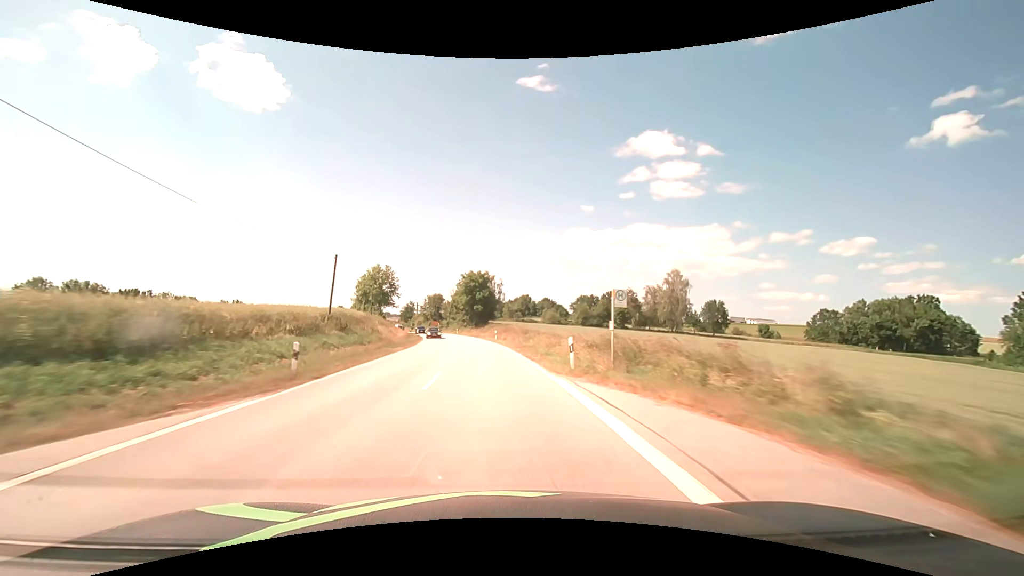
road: secondary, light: Day
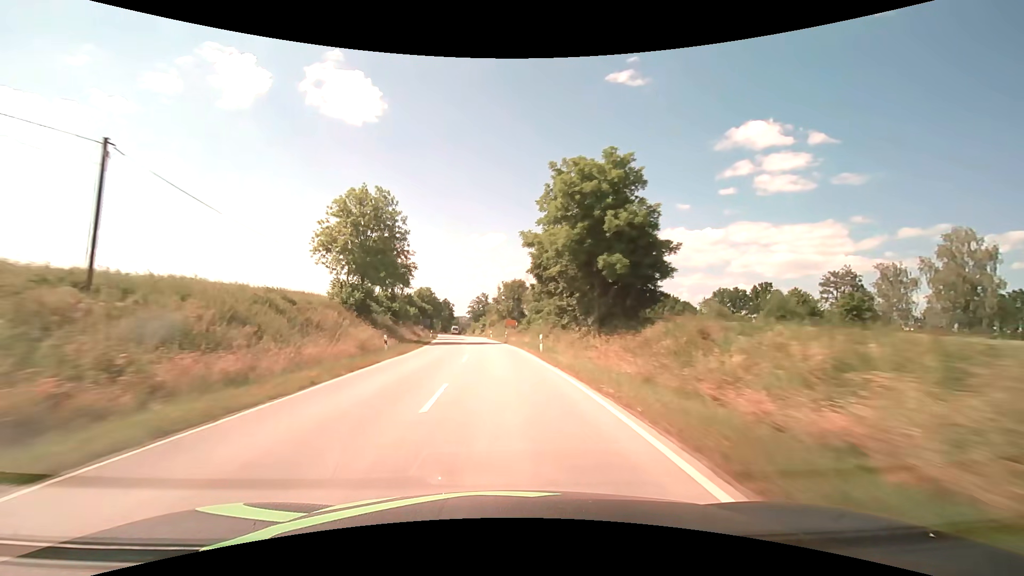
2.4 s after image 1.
(-5.9, +62.7) m; -11°
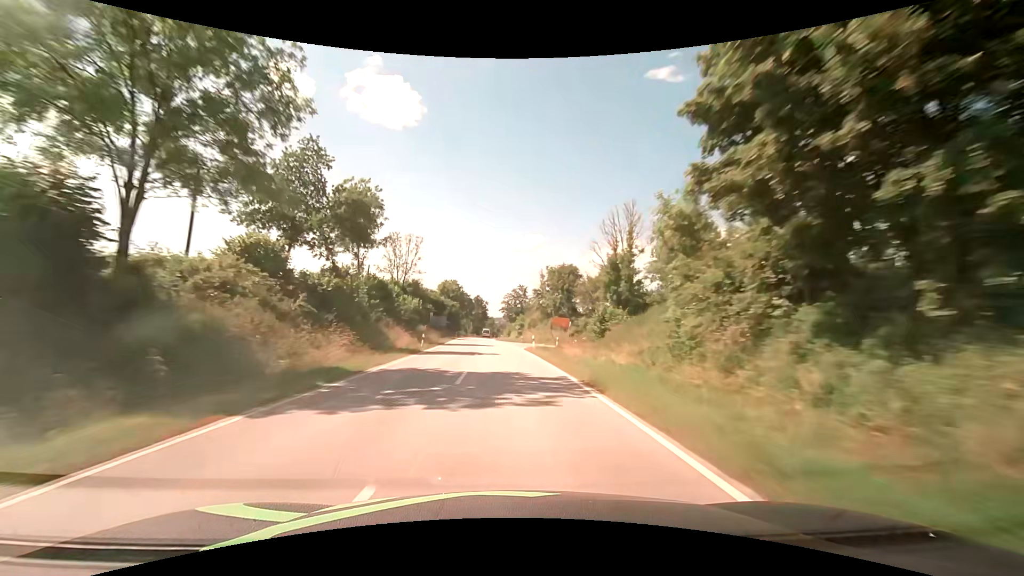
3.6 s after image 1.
(-1.3, +31.6) m; -5°
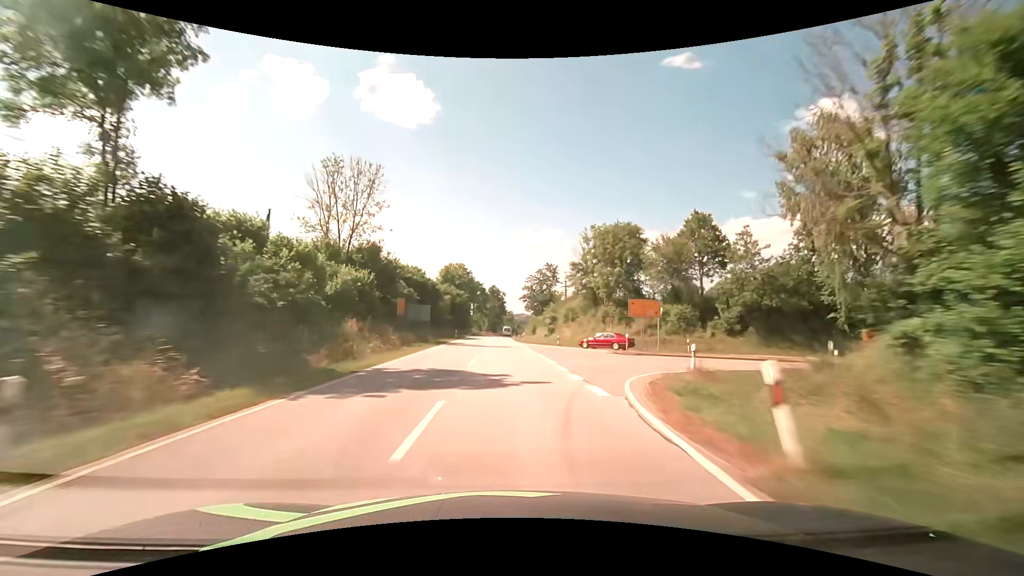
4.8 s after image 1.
(-0.5, +31.1) m; -2°
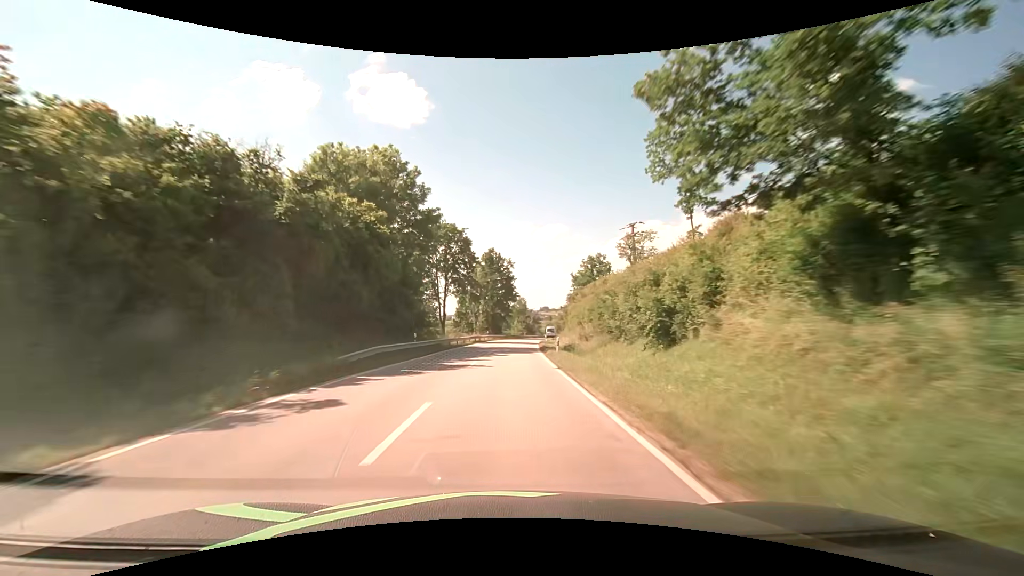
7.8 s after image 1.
(-1.3, +71.5) m; -1°
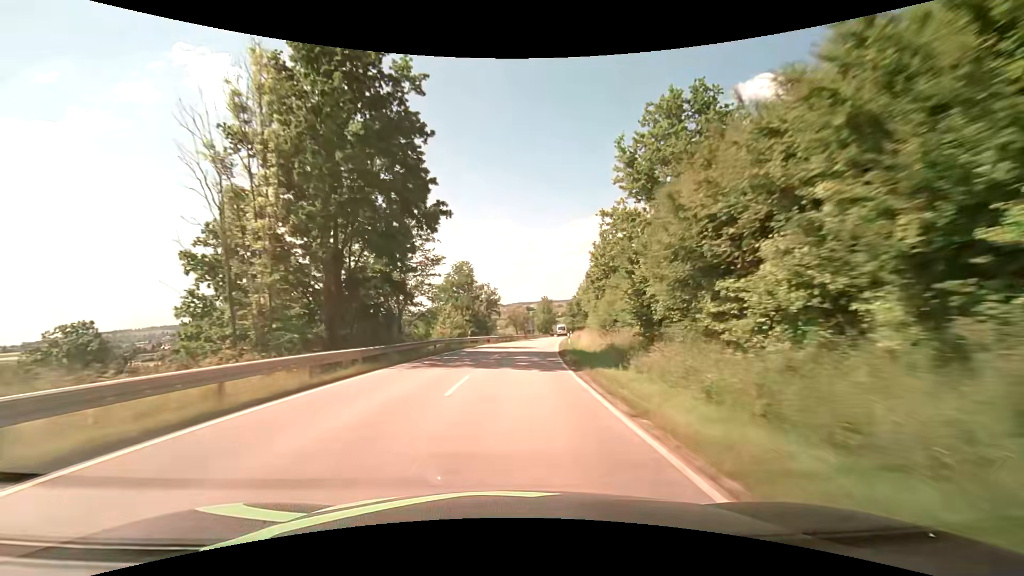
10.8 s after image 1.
(+2.6, +66.5) m; +6°
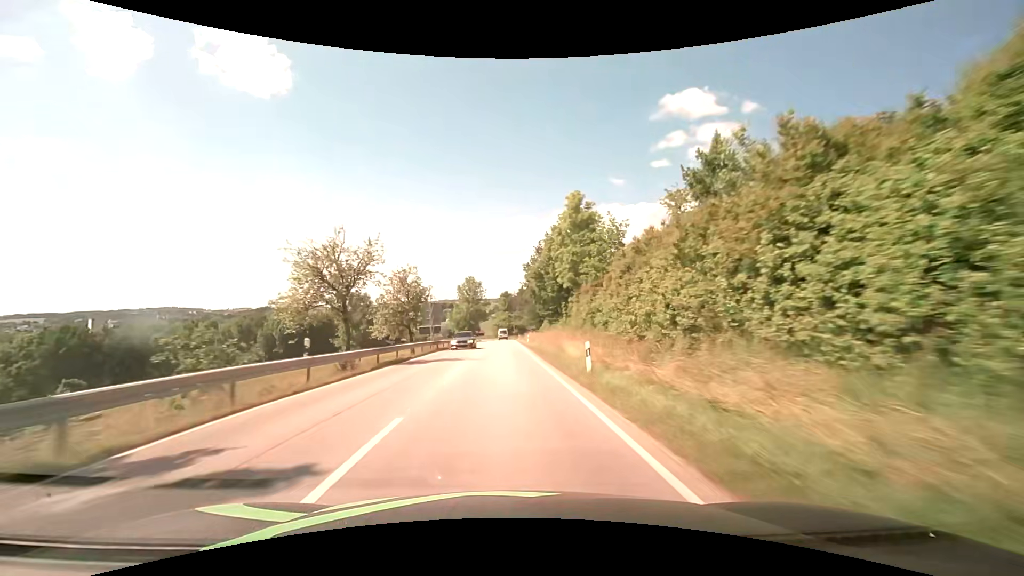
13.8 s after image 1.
(+5.6, +66.0) m; +9°
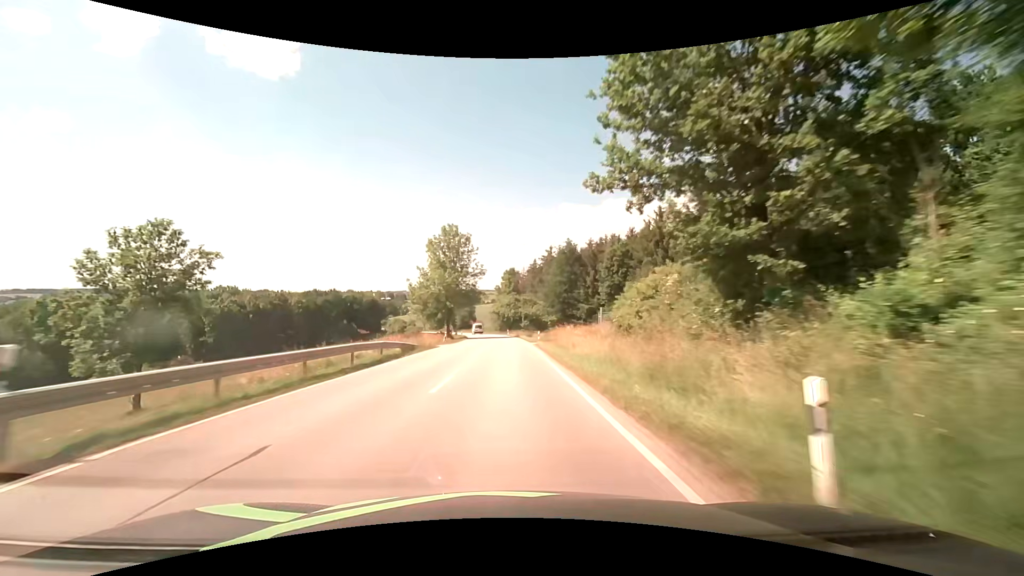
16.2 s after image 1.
(-0.2, +52.9) m; -1°
(0, +10) (0, +20) (0, +30) (0, +40) (0, +50) (0, +60) (0, +70) (-1, +80) (-2, +90) (-3, +100) m
